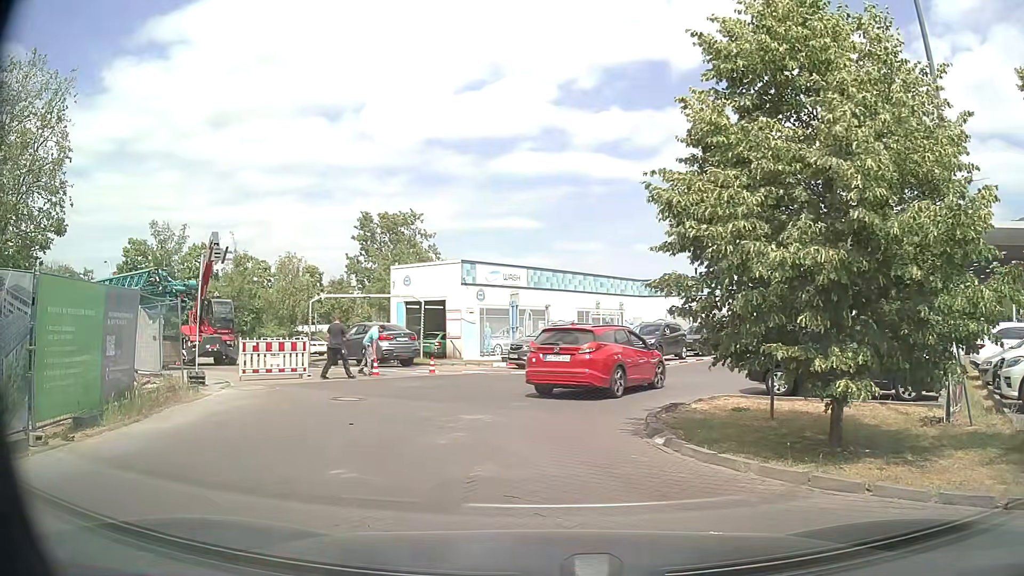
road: service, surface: paving_stones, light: Day
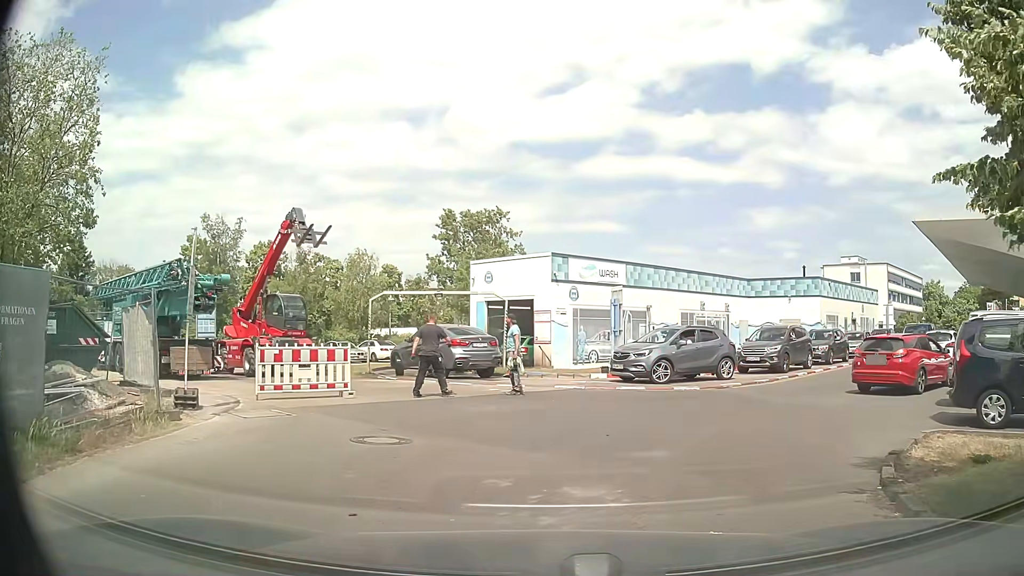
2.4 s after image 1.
(-0.4, +4.6) m; -7°
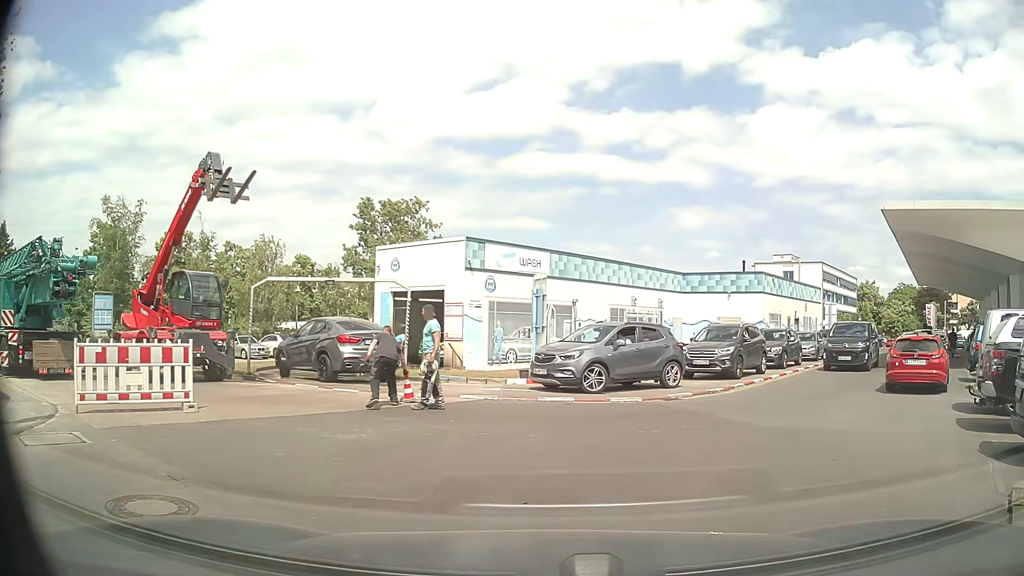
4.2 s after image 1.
(+0.2, +3.7) m; +7°
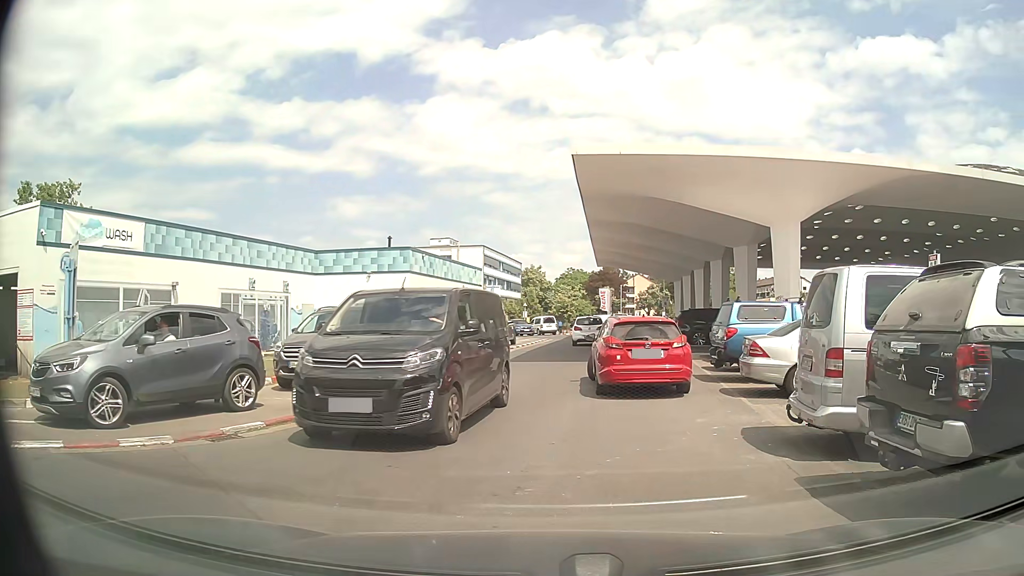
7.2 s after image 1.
(+1.7, +6.4) m; +29°
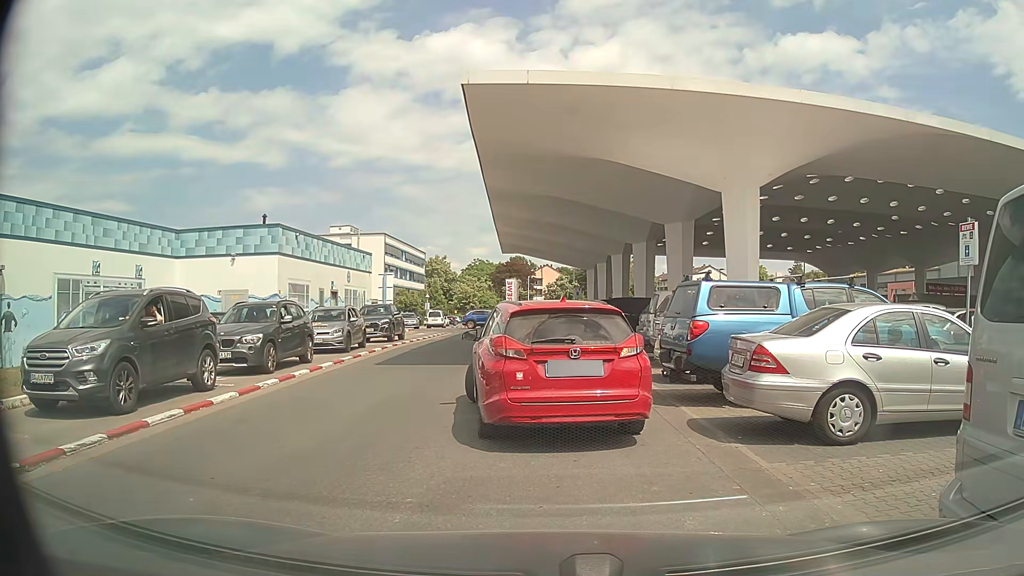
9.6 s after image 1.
(+0.3, +5.1) m; +6°
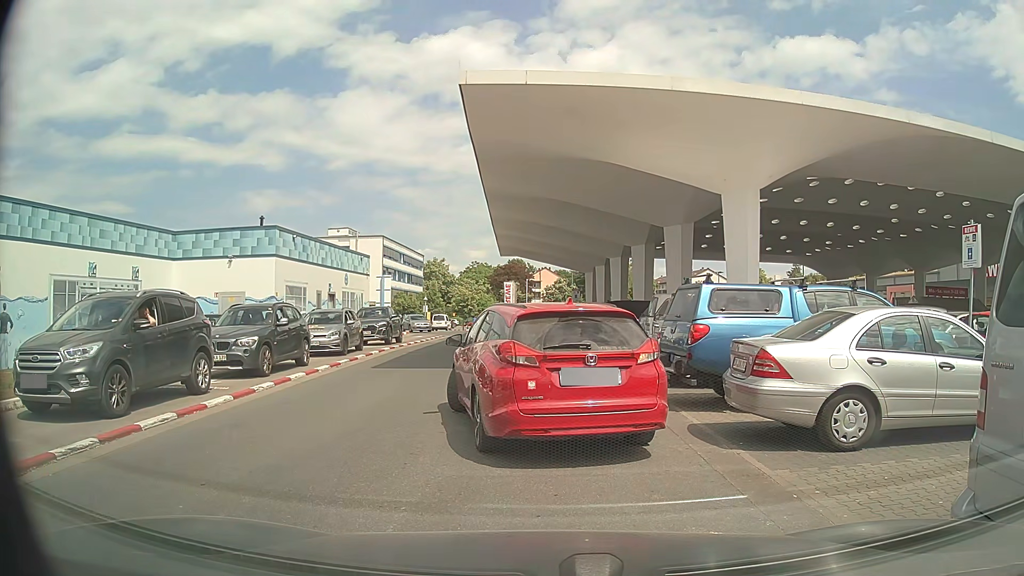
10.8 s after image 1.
(0.0, +0.2) m; 0°
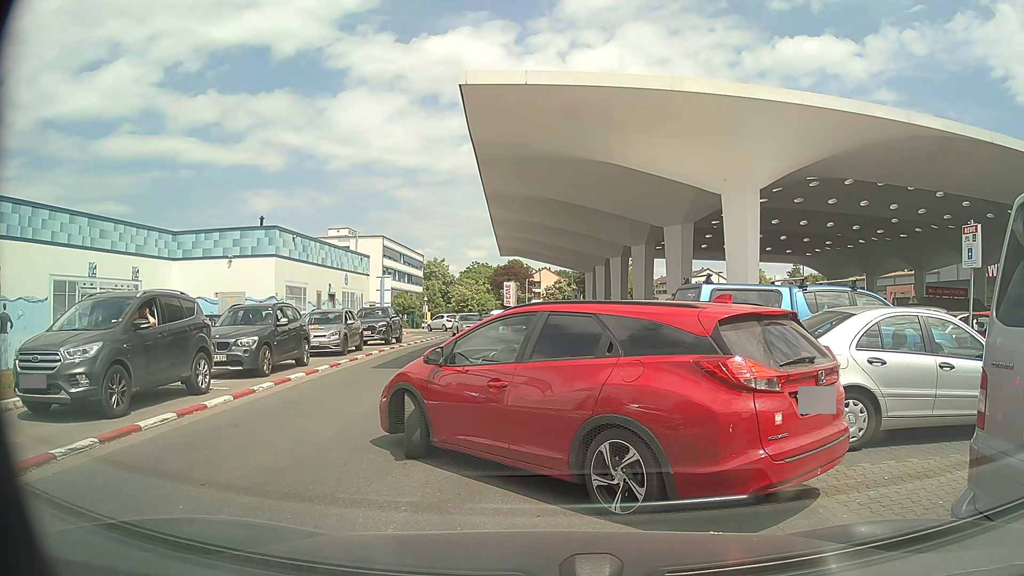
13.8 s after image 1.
(0.0, 0.0) m; 0°
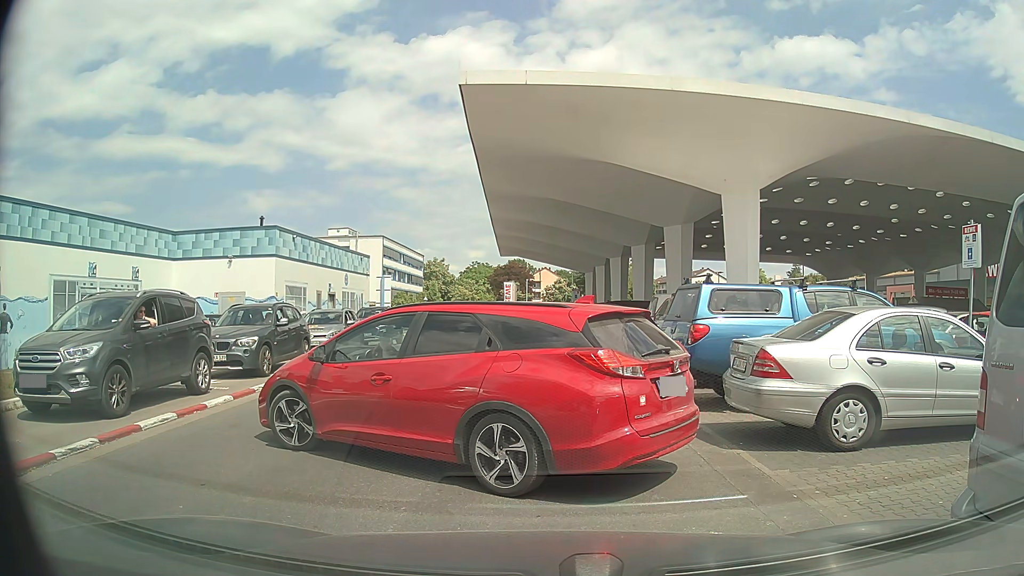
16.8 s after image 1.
(0.0, 0.0) m; 0°
